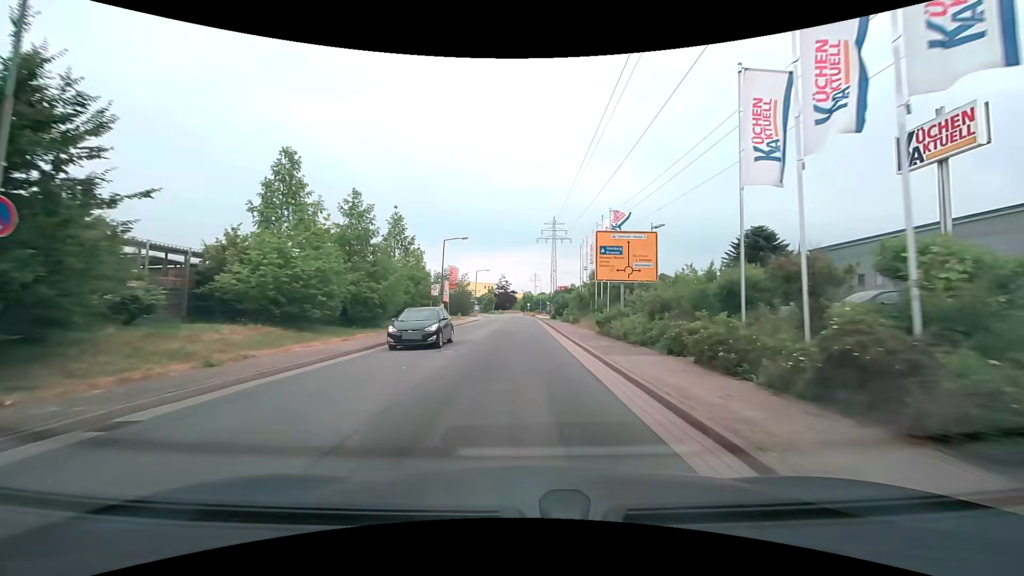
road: residential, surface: asphalt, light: Day
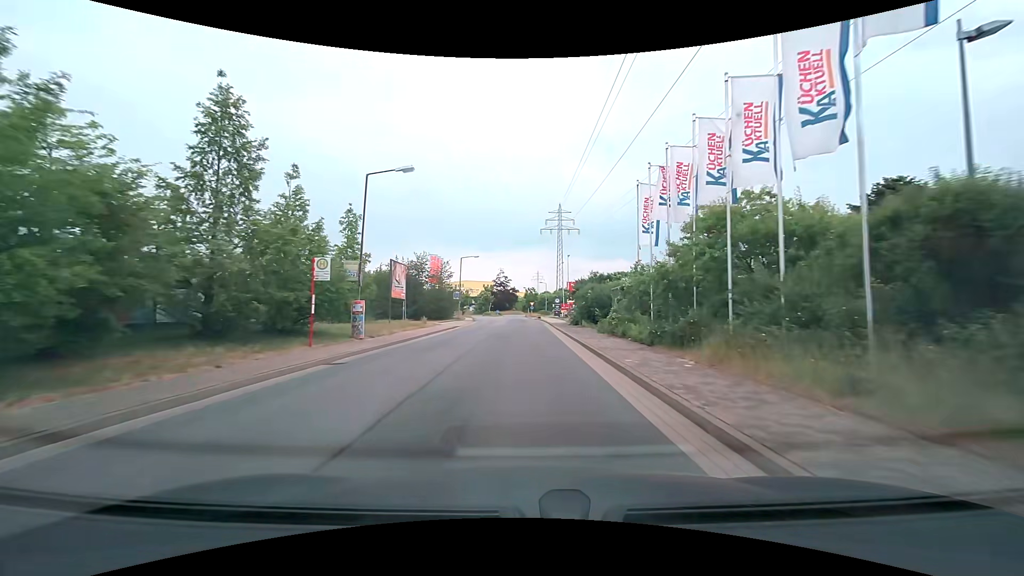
(+0.1, +22.7) m; 0°
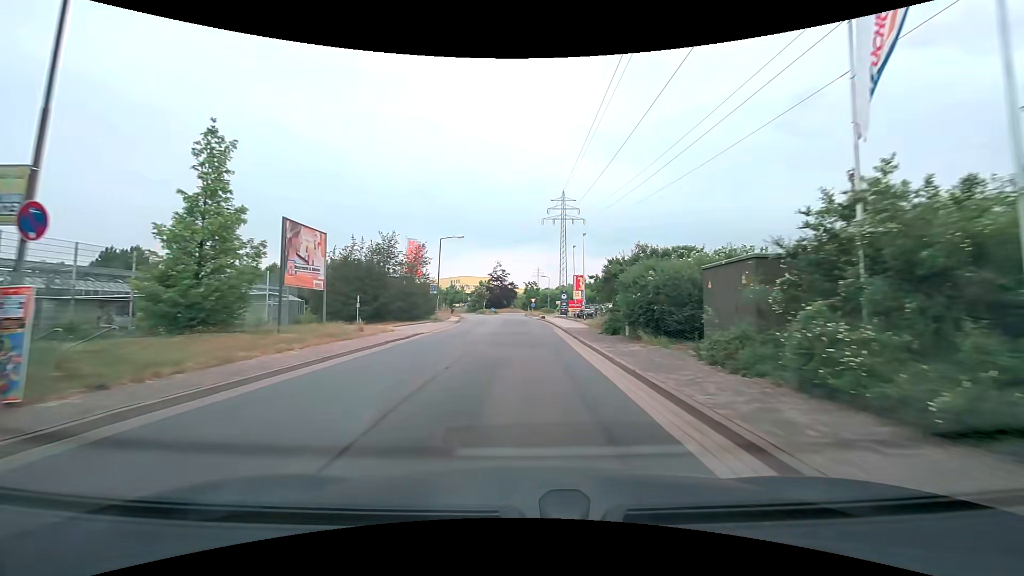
(-0.1, +15.0) m; 0°
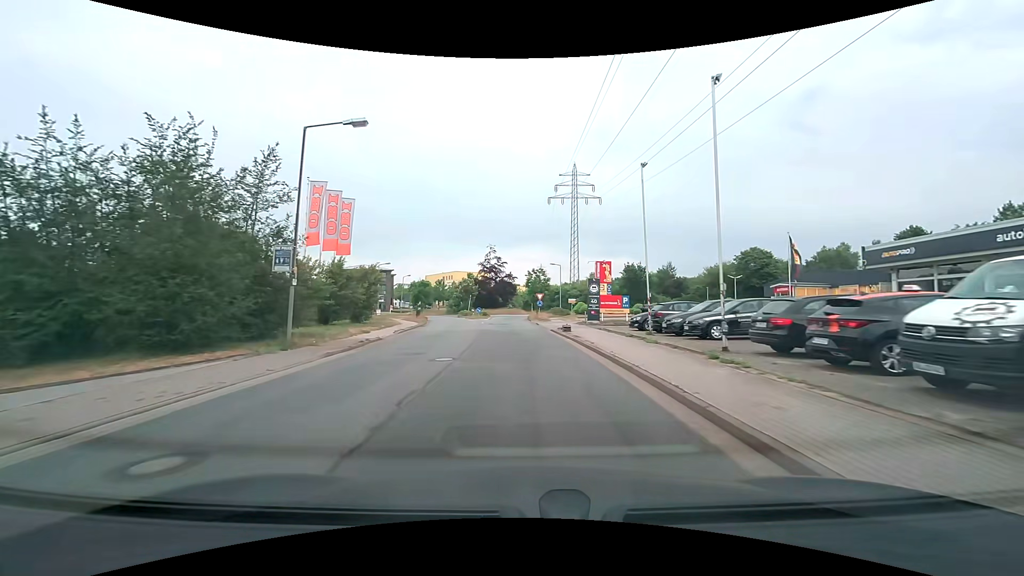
(0.0, +28.8) m; 0°
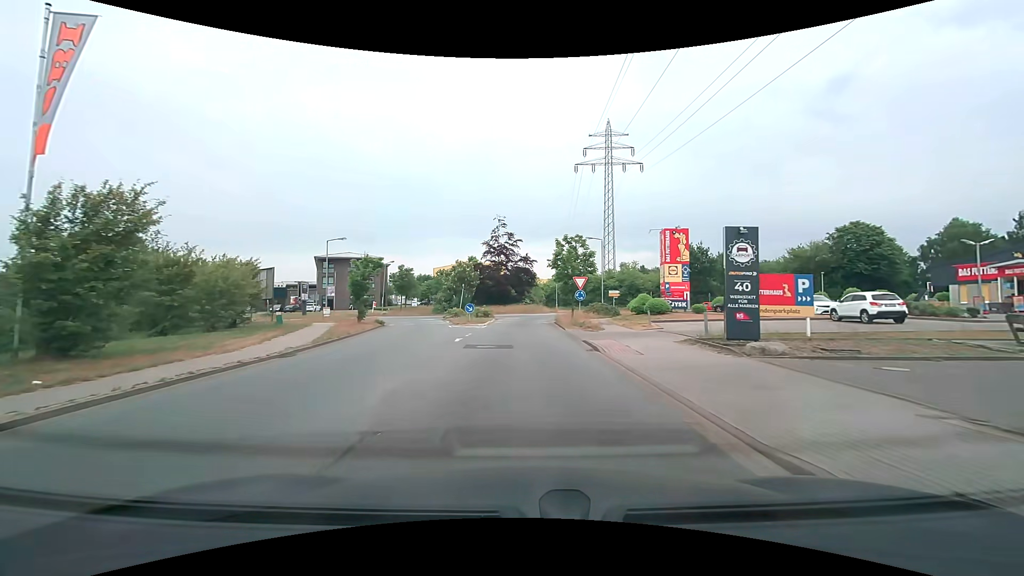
(-0.4, +25.1) m; -2°
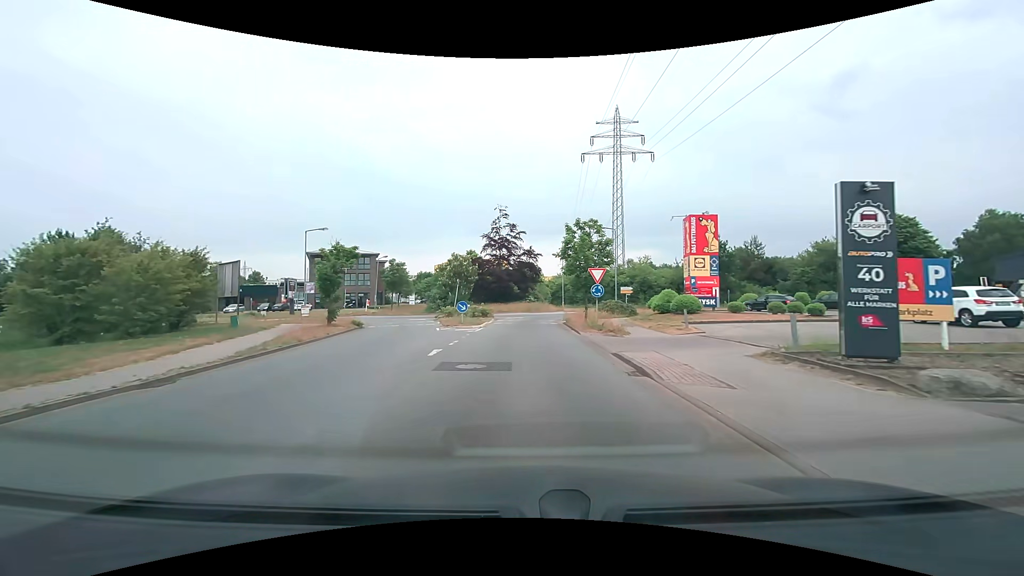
(0.0, +5.5) m; -1°
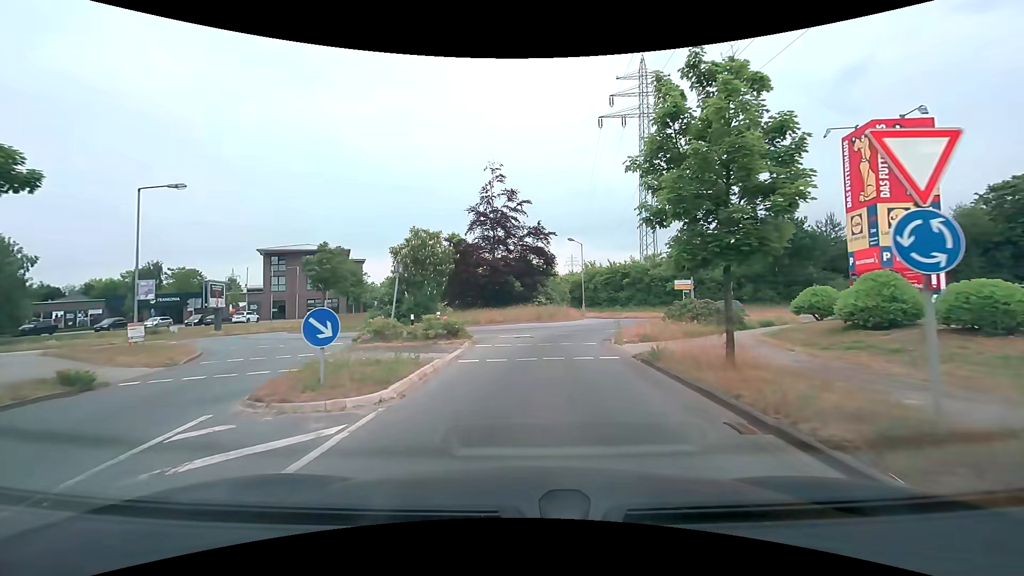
(-0.1, +18.8) m; 0°
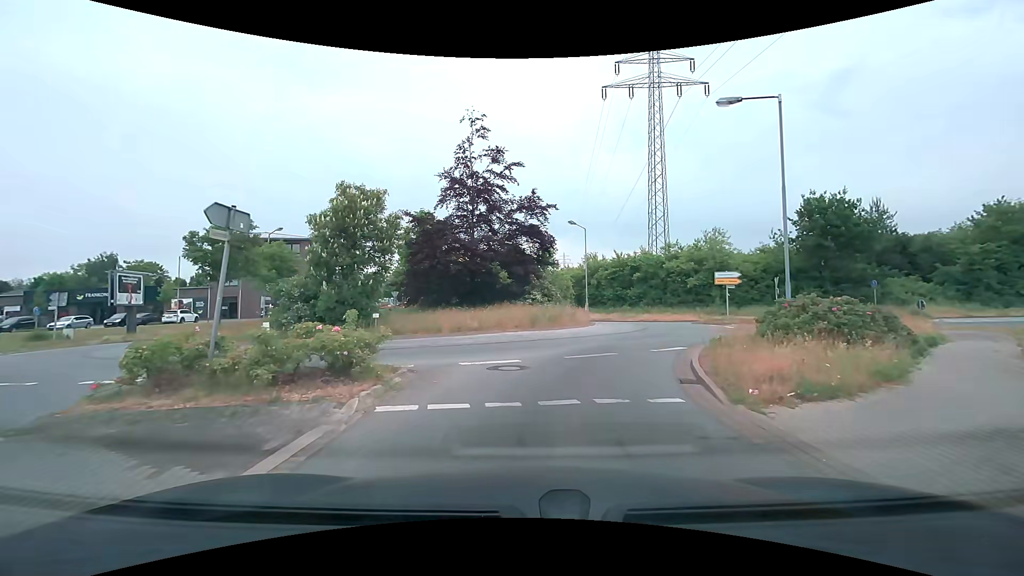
(0.0, +9.9) m; +1°
(0, +10) (+4, +19) (+8, +28) (+5, +38) (-1, +46) (-3, +56) (-5, +66) (-8, +75) (-11, +85) (-15, +94) m
